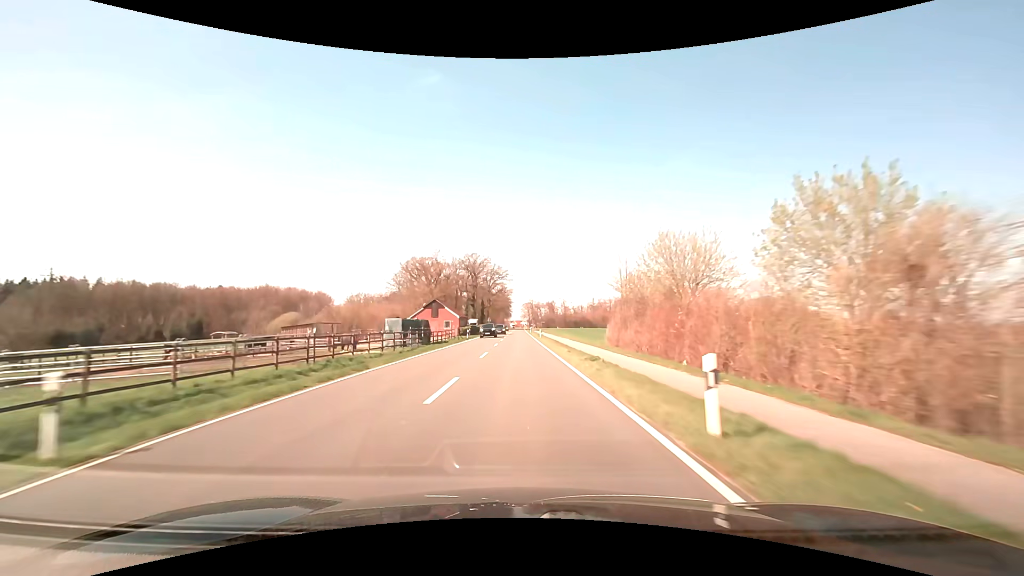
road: secondary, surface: asphalt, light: Day
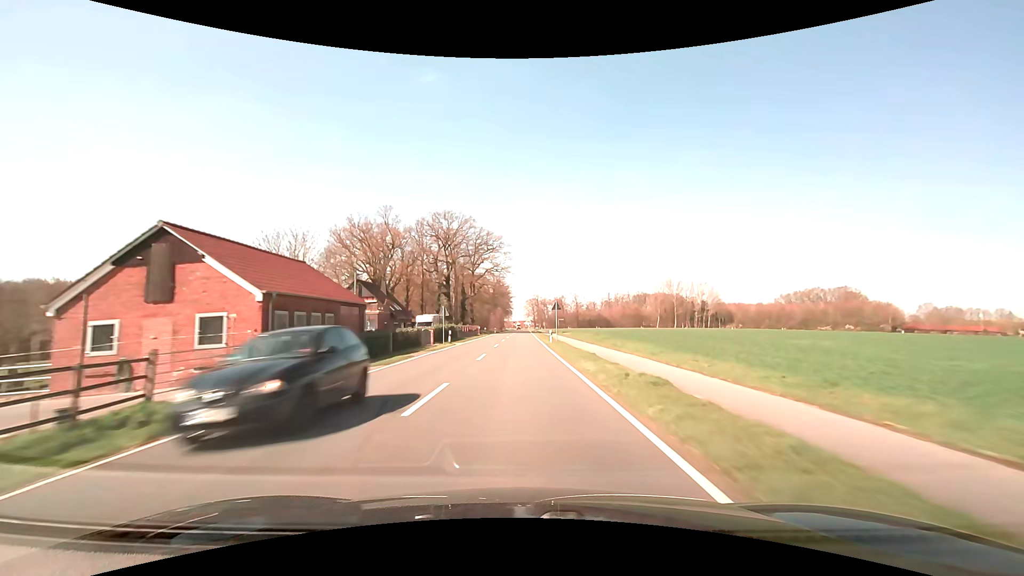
(-0.7, +62.8) m; -1°
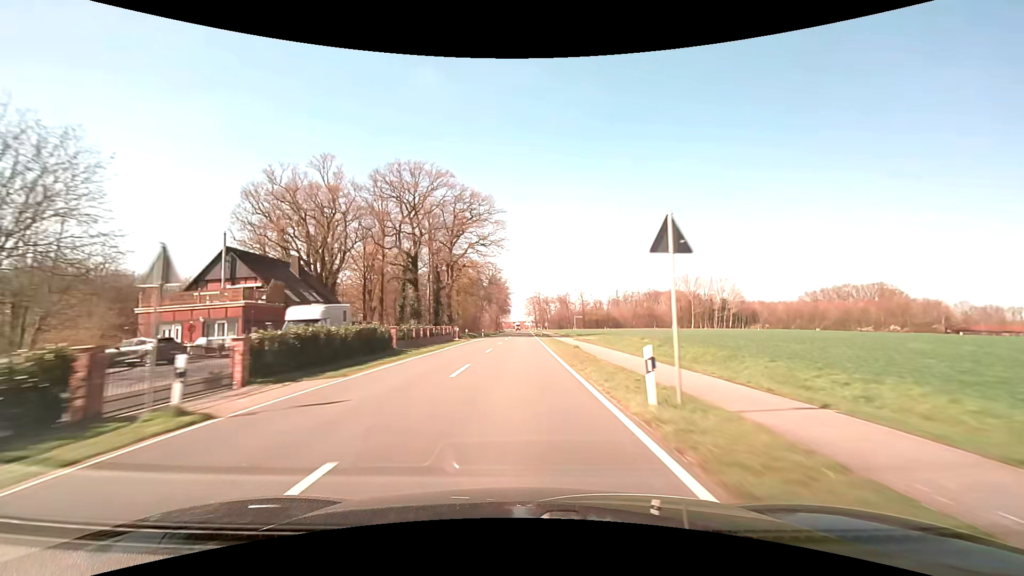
(0.0, +31.4) m; 0°
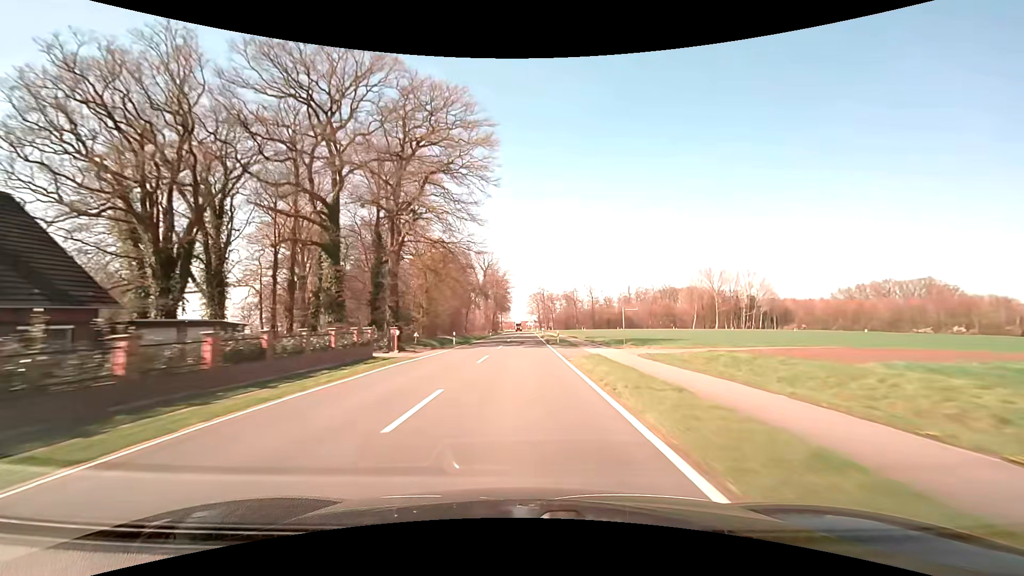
(-0.1, +31.4) m; 0°
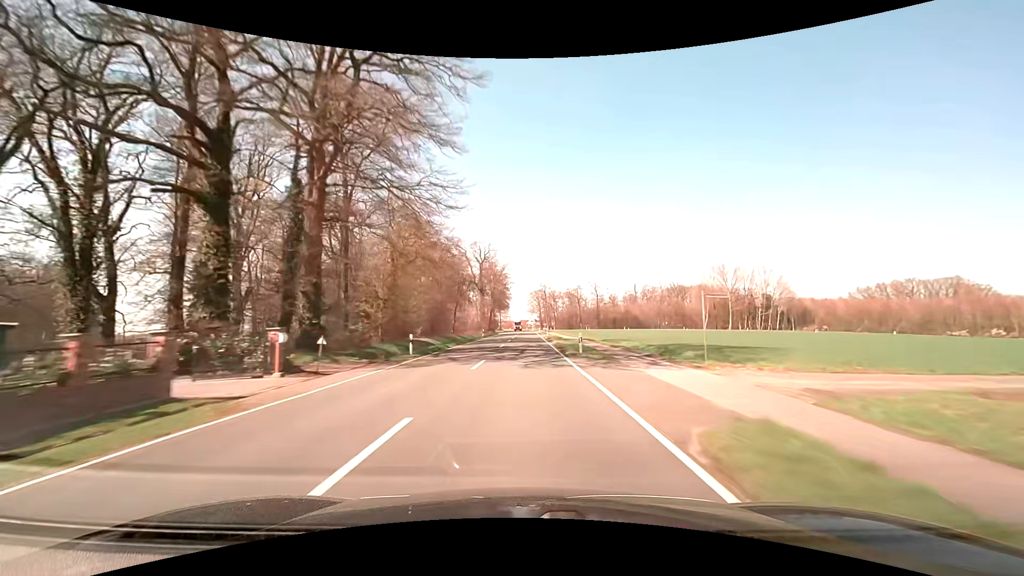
(0.0, +15.7) m; 0°
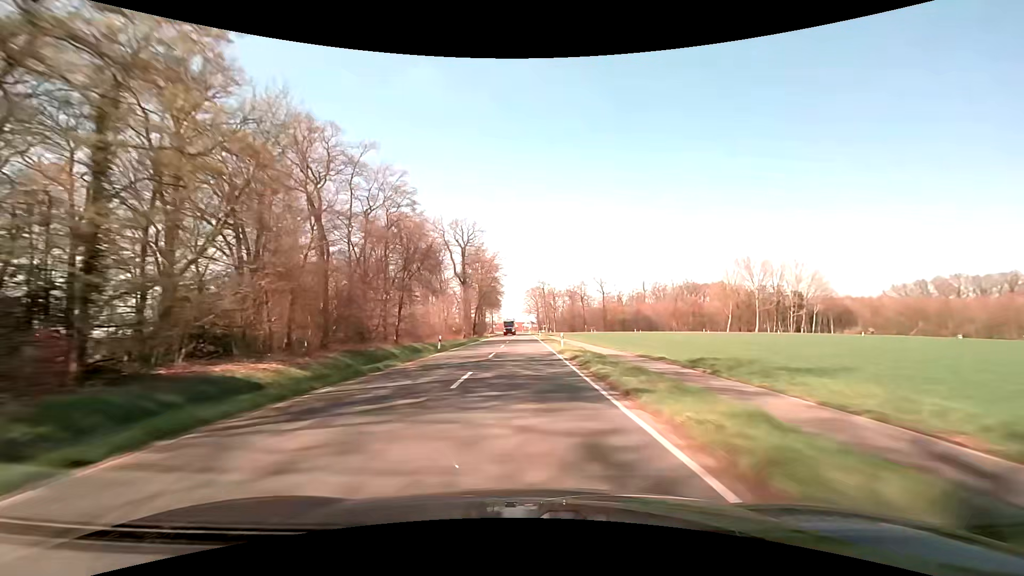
(+0.1, +31.4) m; 0°
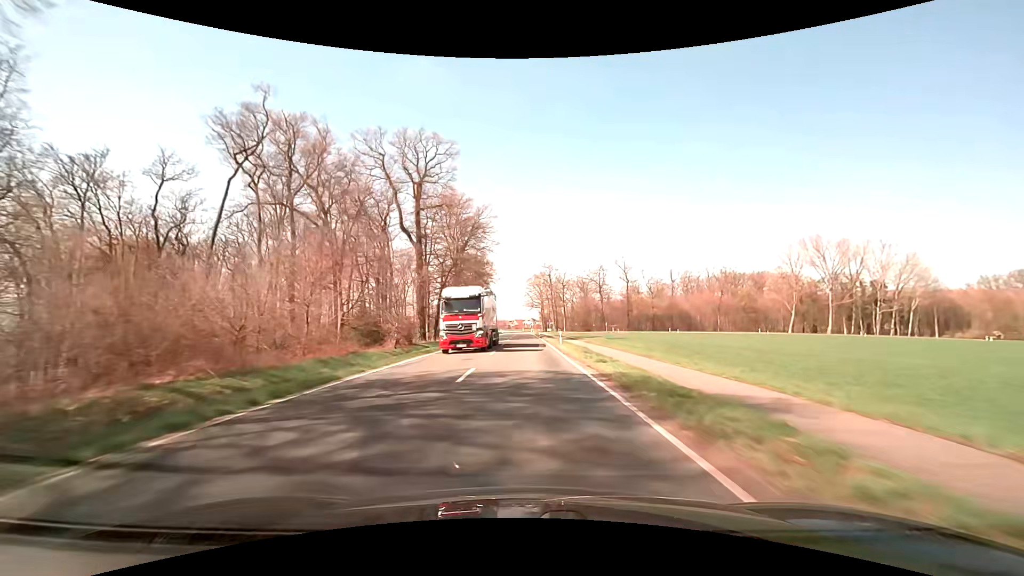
(+0.2, +47.1) m; 0°
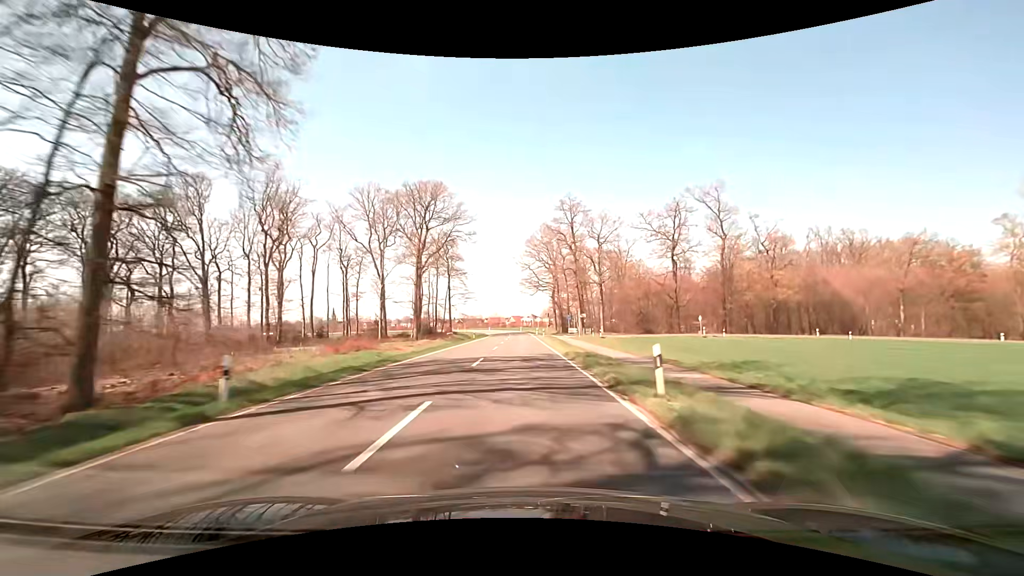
(0.0, +78.7) m; 0°
